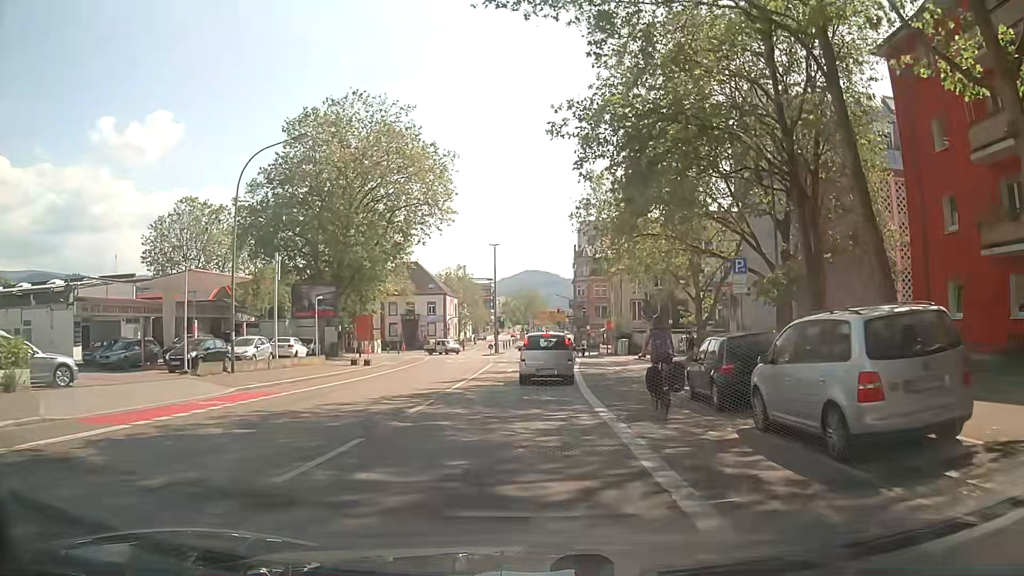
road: secondary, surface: asphalt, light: Day
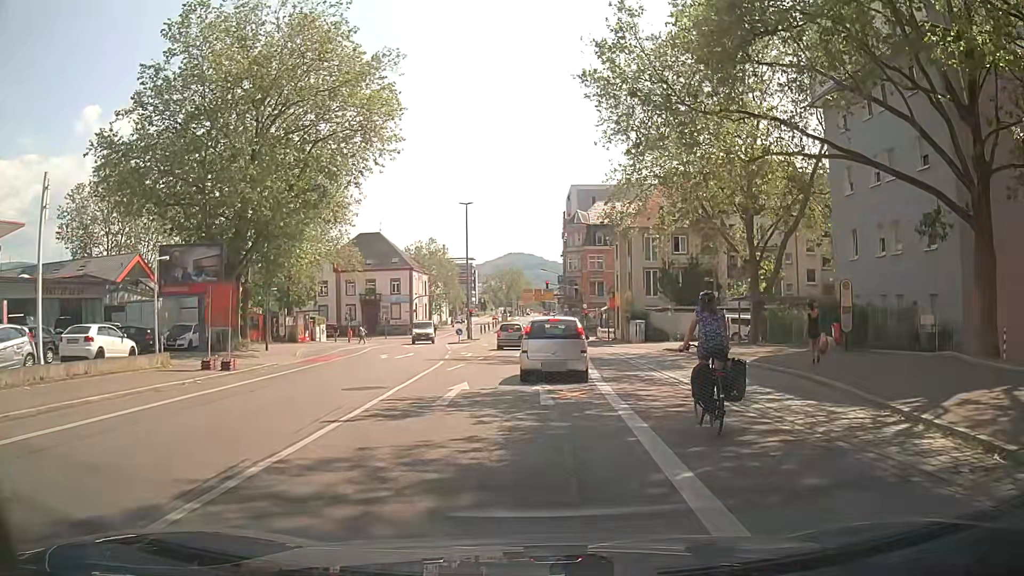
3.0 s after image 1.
(-0.5, +18.1) m; 0°
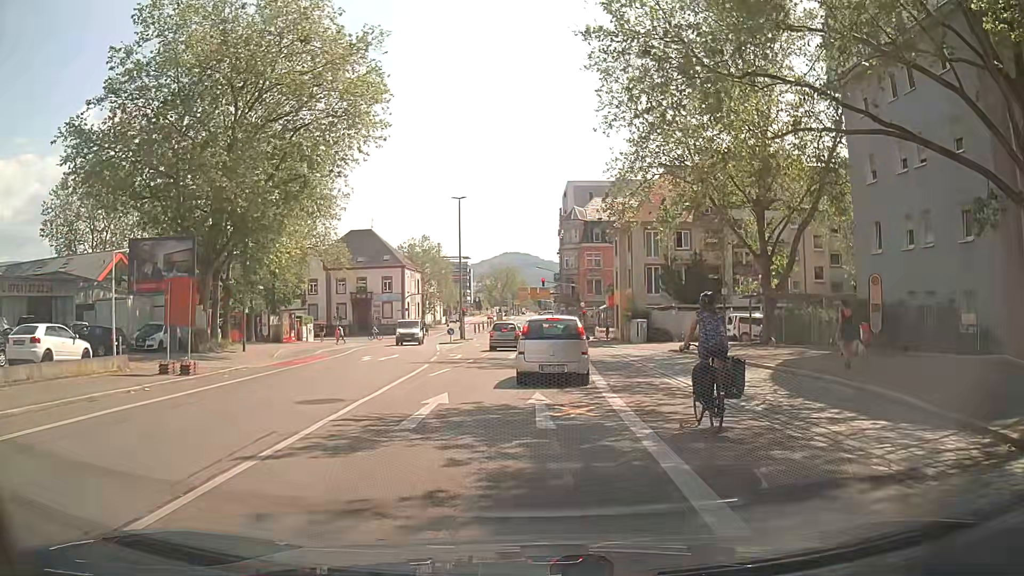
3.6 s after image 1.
(0.0, +2.8) m; +2°
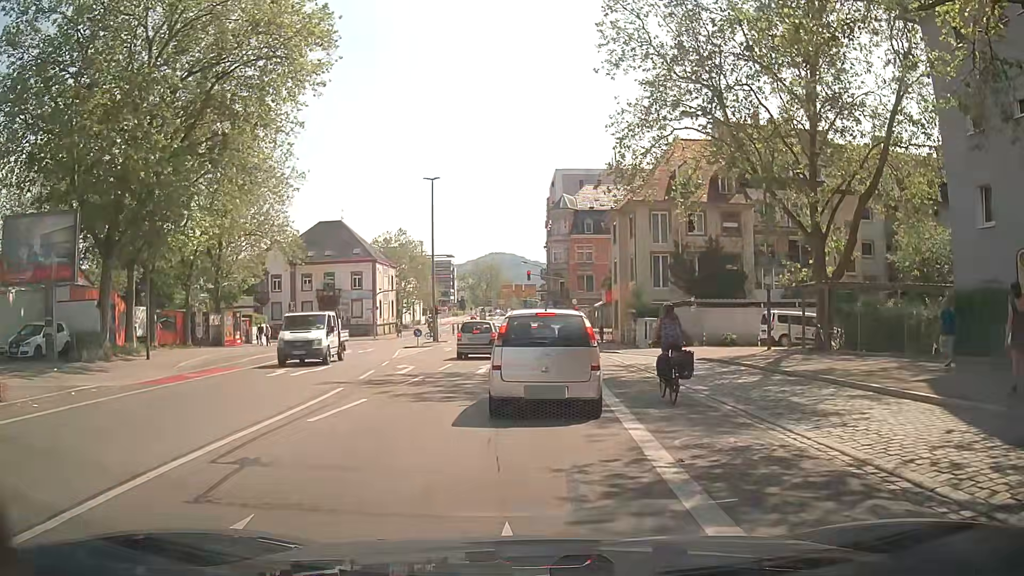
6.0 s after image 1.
(-0.3, +9.1) m; 0°
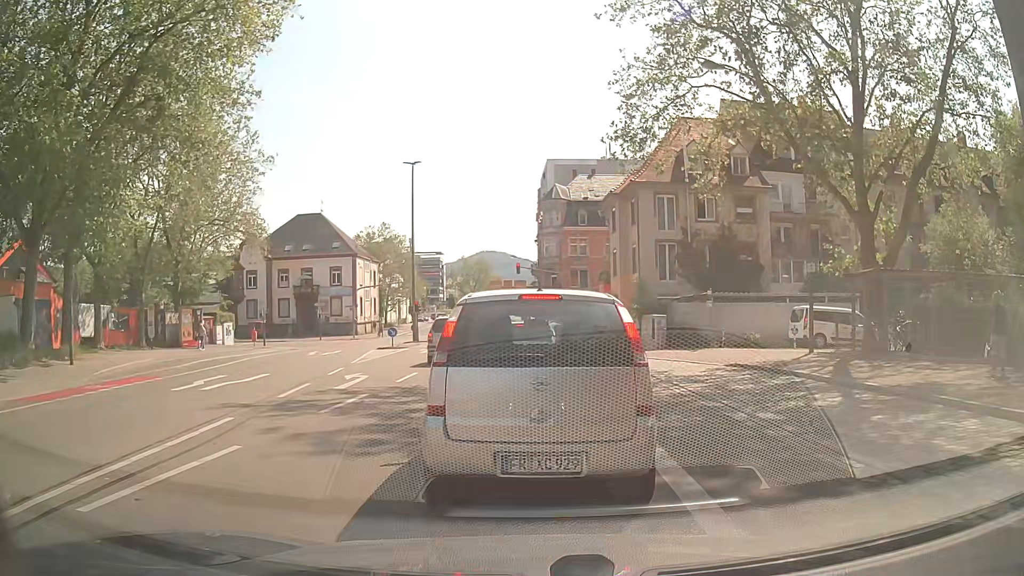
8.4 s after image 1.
(0.0, +5.1) m; -2°
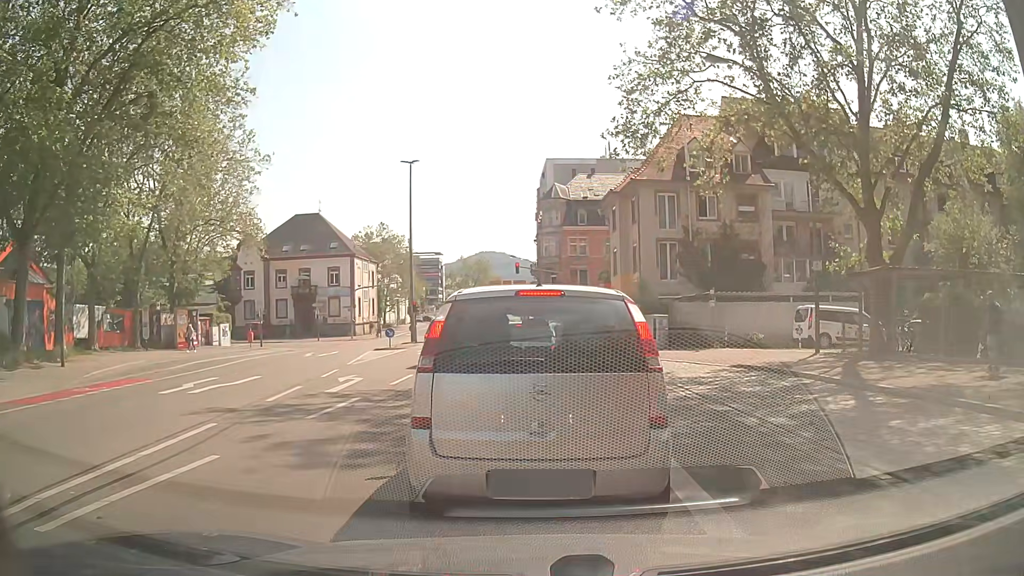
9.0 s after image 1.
(0.0, +0.5) m; 0°
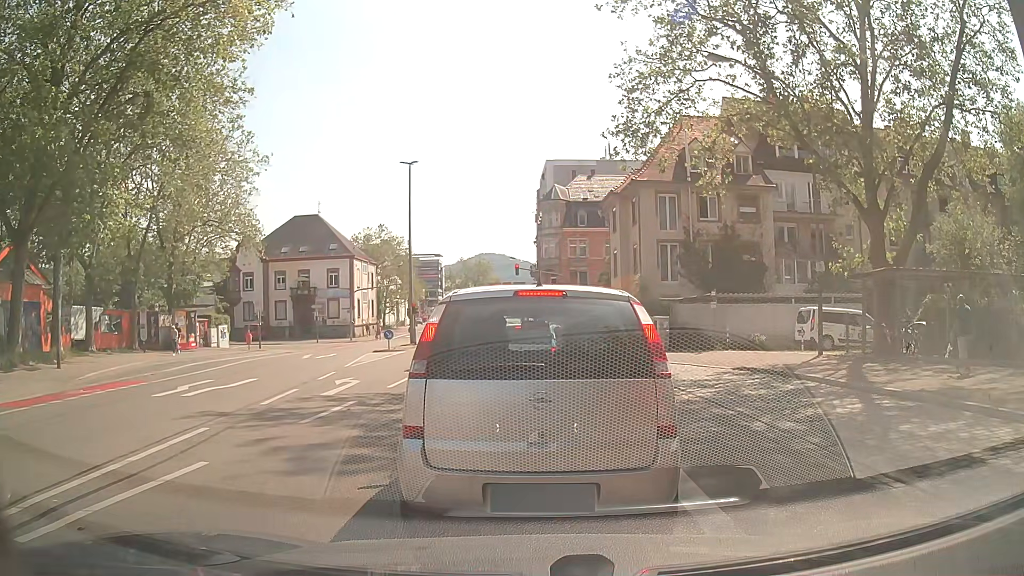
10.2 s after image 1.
(0.0, +0.3) m; 0°
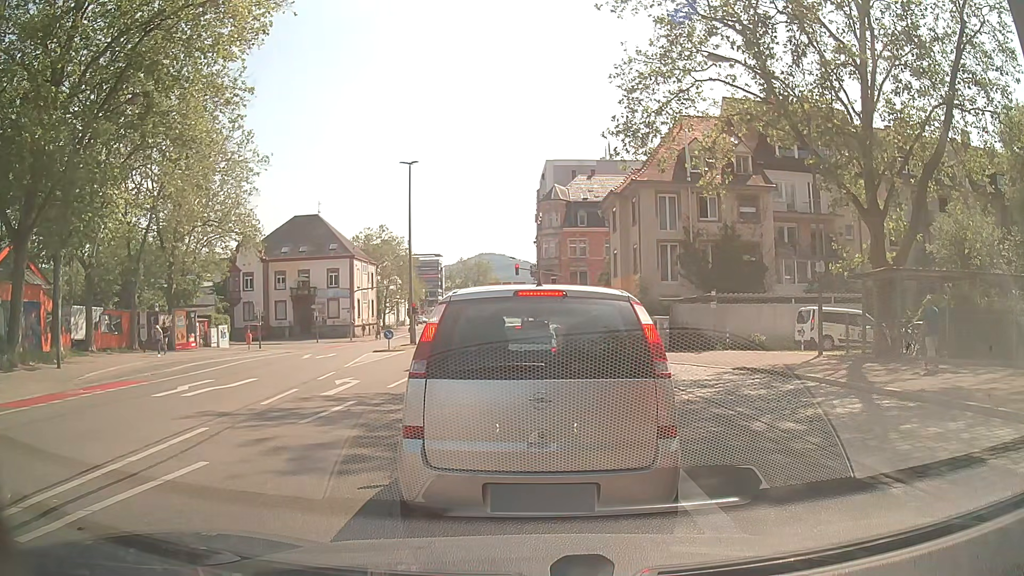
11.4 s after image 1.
(0.0, 0.0) m; 0°
